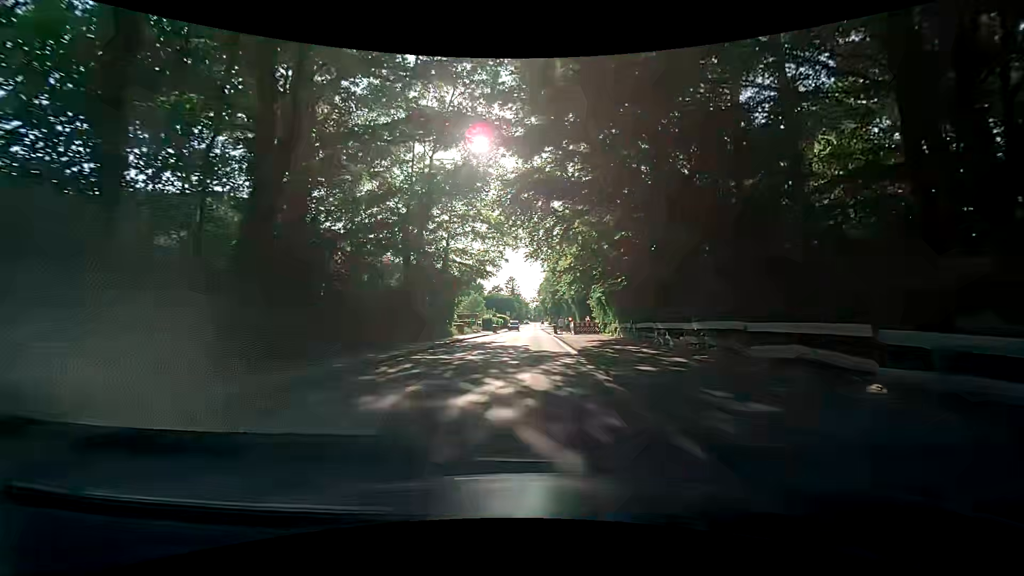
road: secondary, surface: asphalt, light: Day
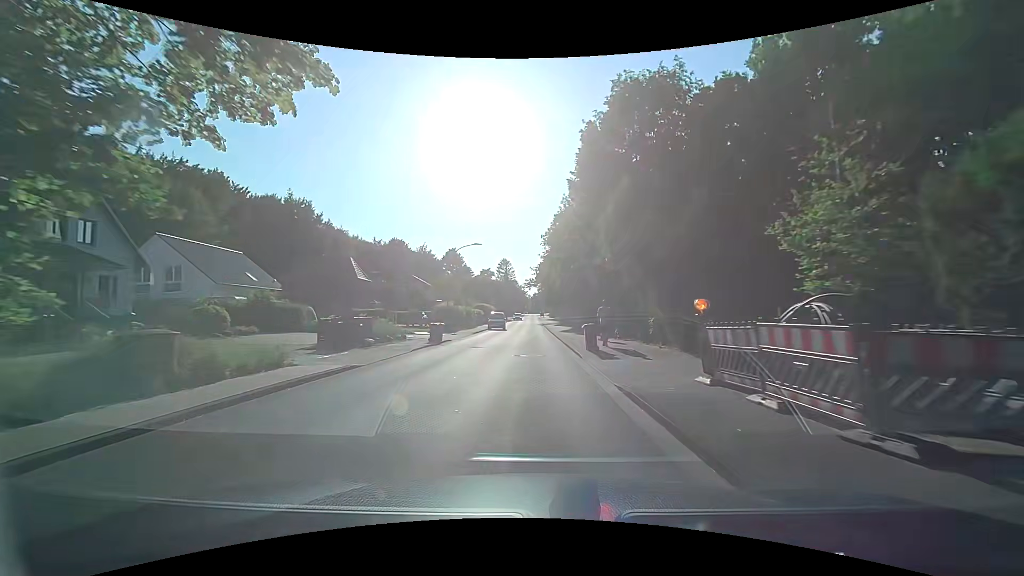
(+0.2, +36.8) m; 0°
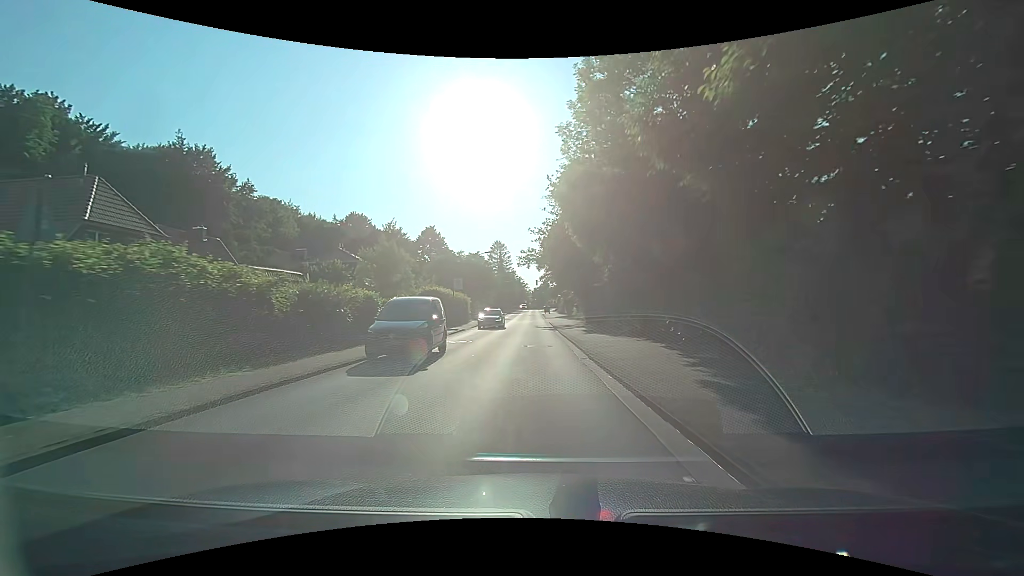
(0.0, +38.0) m; 0°
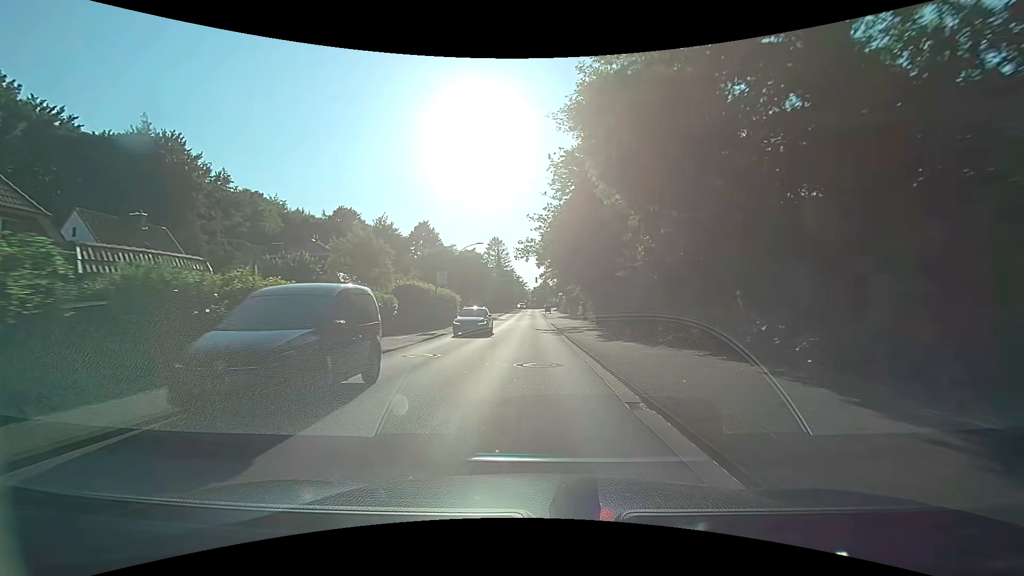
(0.0, +7.3) m; 0°
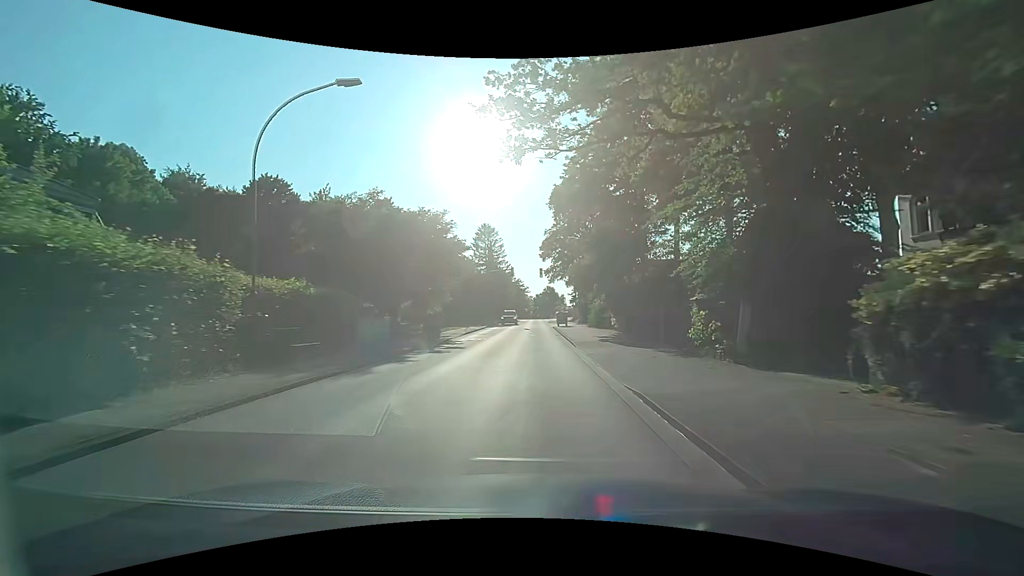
(-0.1, +35.8) m; 0°
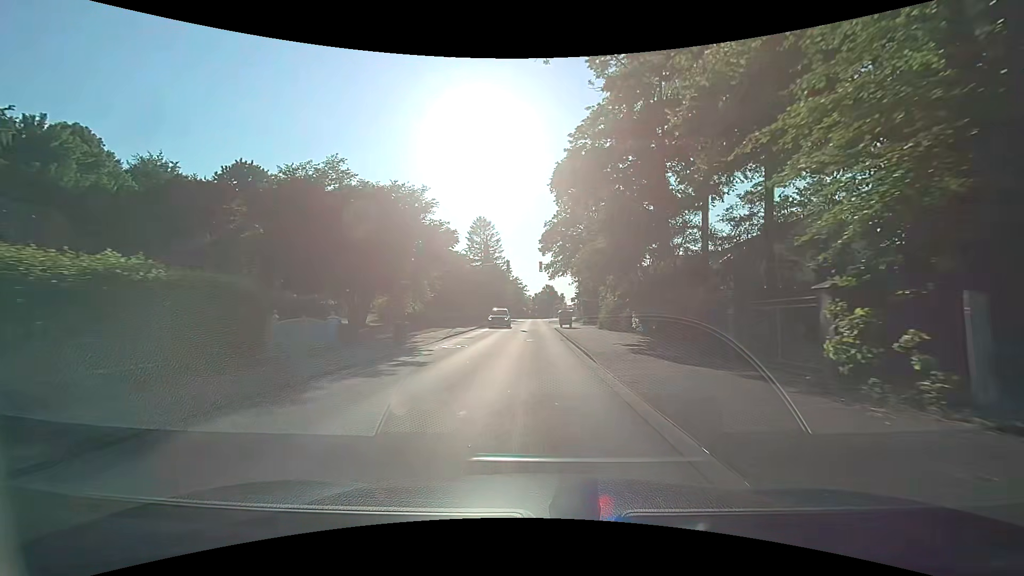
(0.0, +7.1) m; 0°
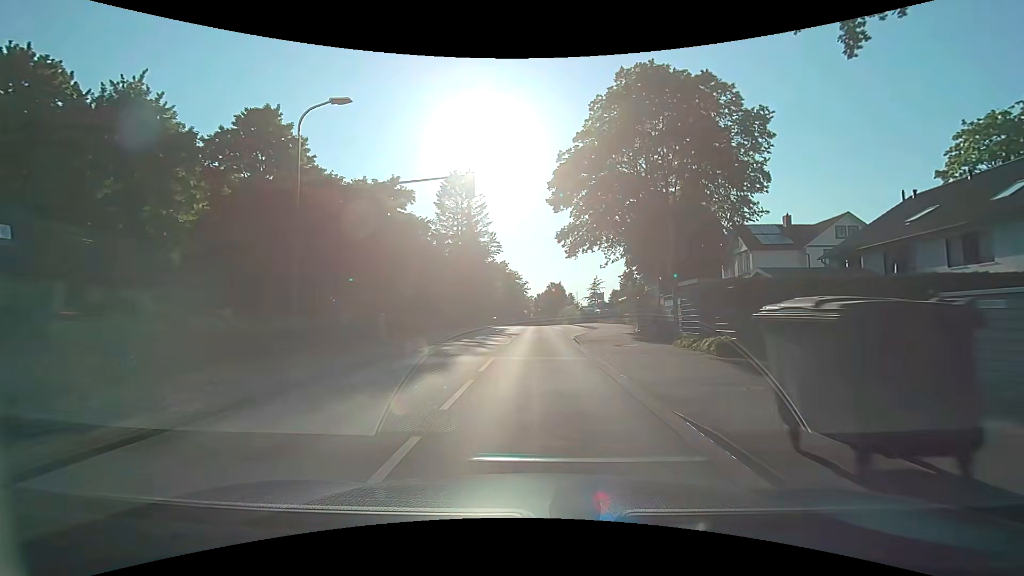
(0.0, +35.3) m; 0°
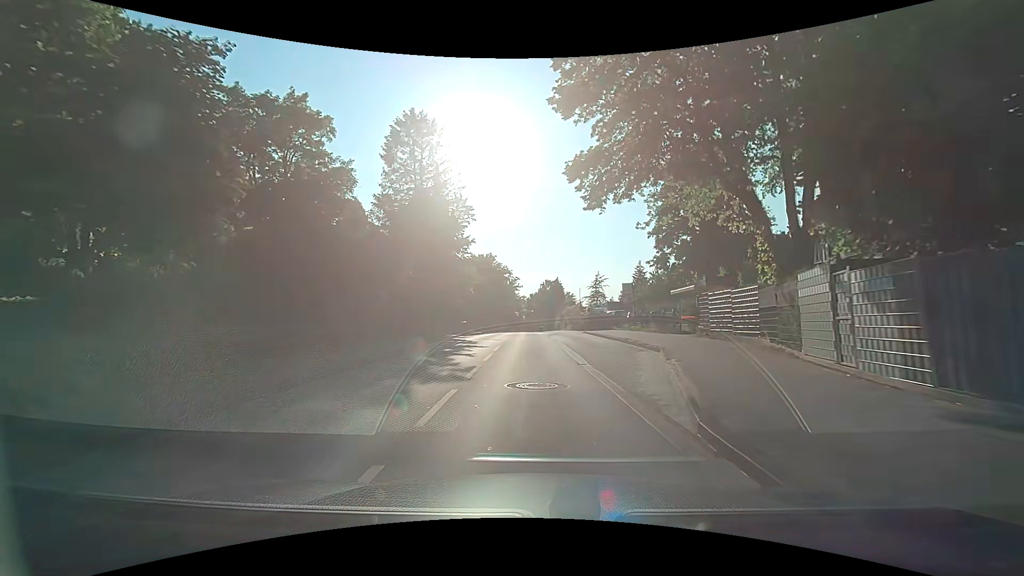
(+0.3, +20.9) m; +1°
(0, +10) (0, +20) (0, +30) (0, +40) (0, +50) (0, +60) (0, +70) (0, +80) (0, +90) (0, +100) m
